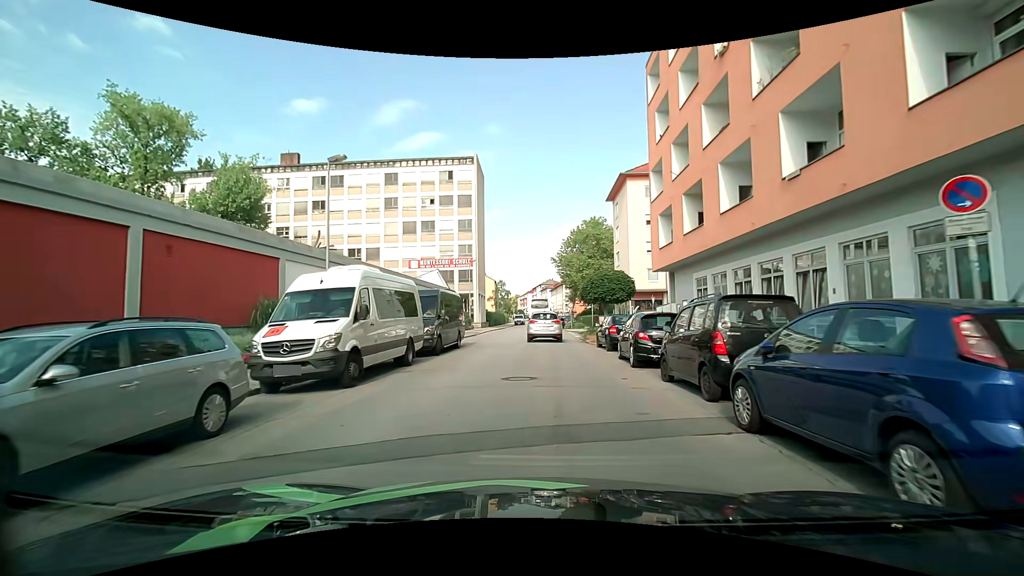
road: tertiary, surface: asphalt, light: Day
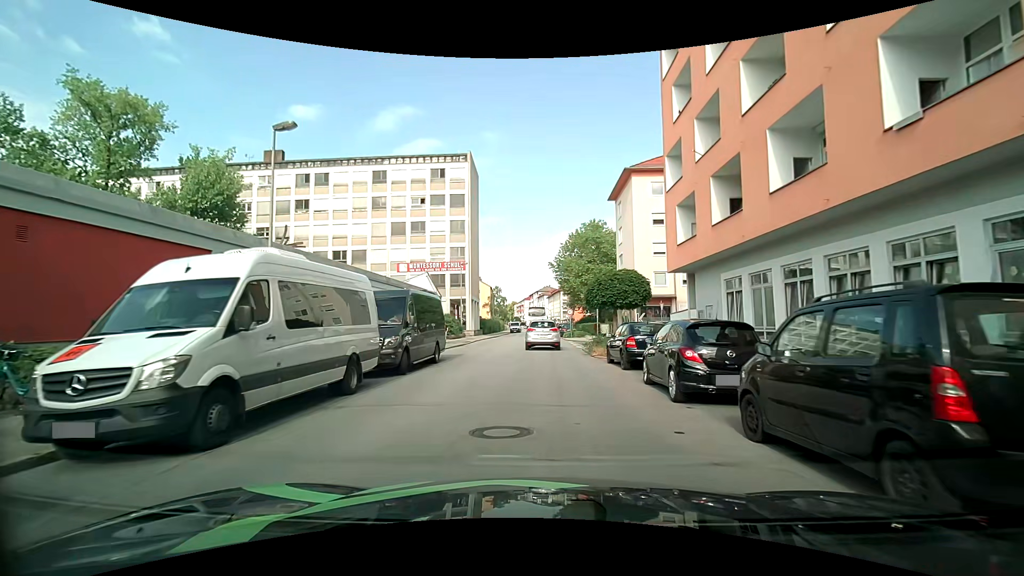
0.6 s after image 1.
(0.0, +4.3) m; +1°
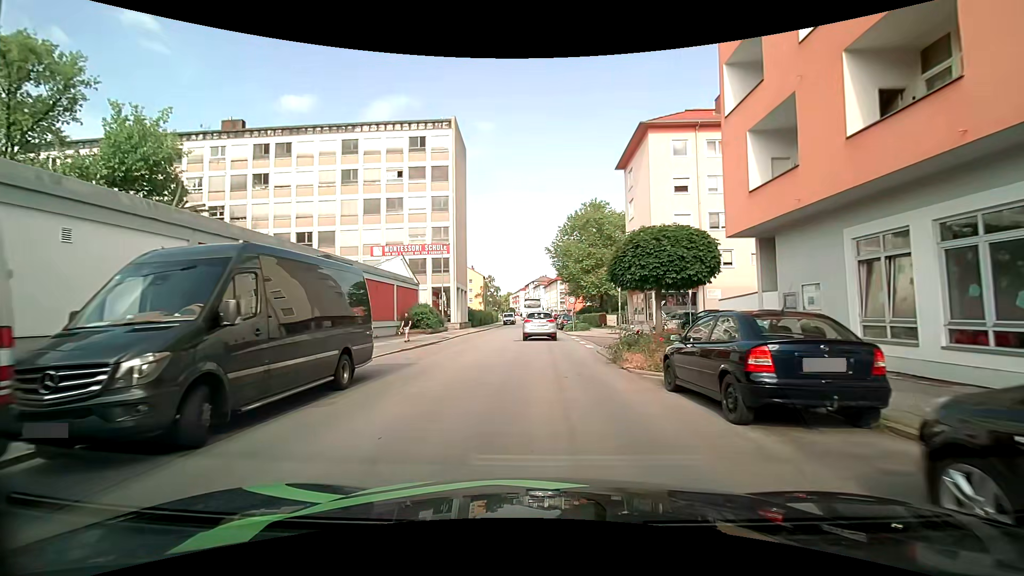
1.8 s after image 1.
(0.0, +8.7) m; 0°
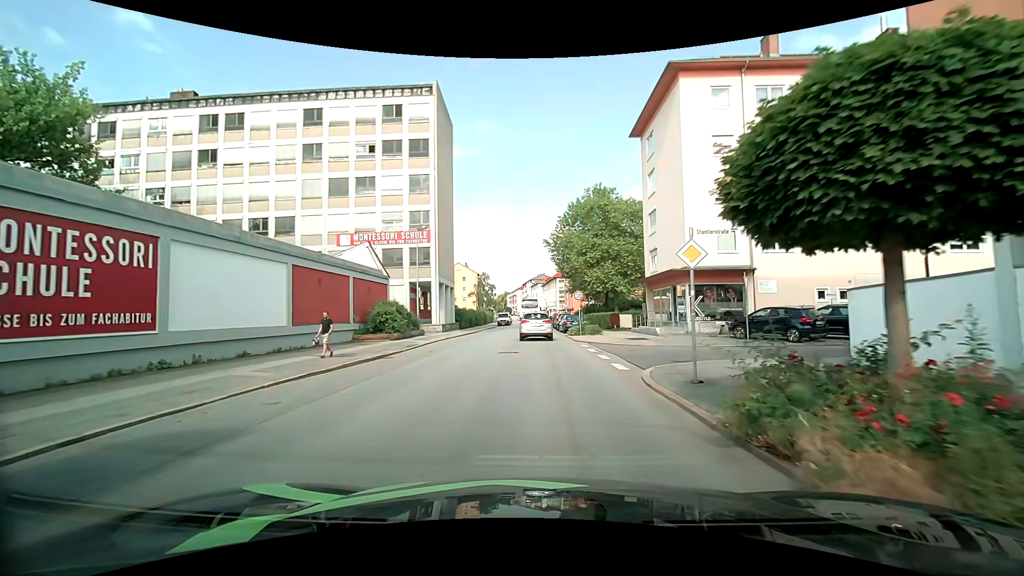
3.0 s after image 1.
(+0.1, +8.9) m; +2°
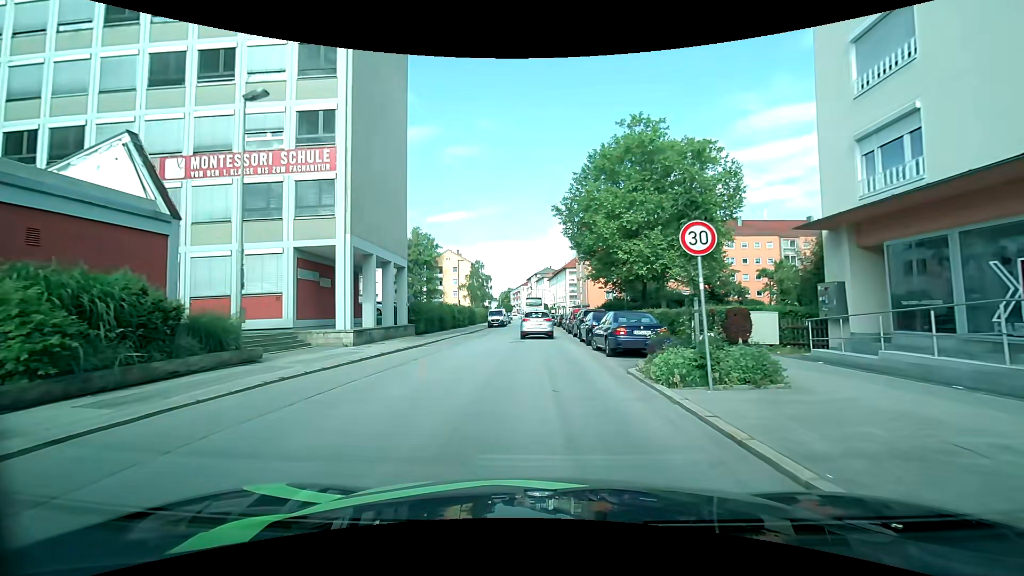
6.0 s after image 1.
(-0.3, +23.4) m; -2°
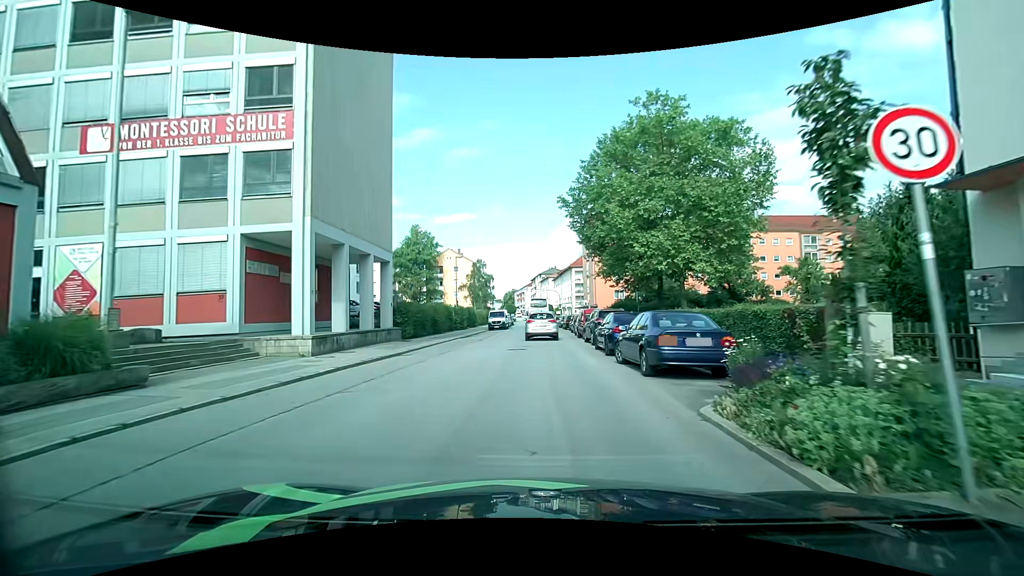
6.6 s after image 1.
(0.0, +4.8) m; 0°
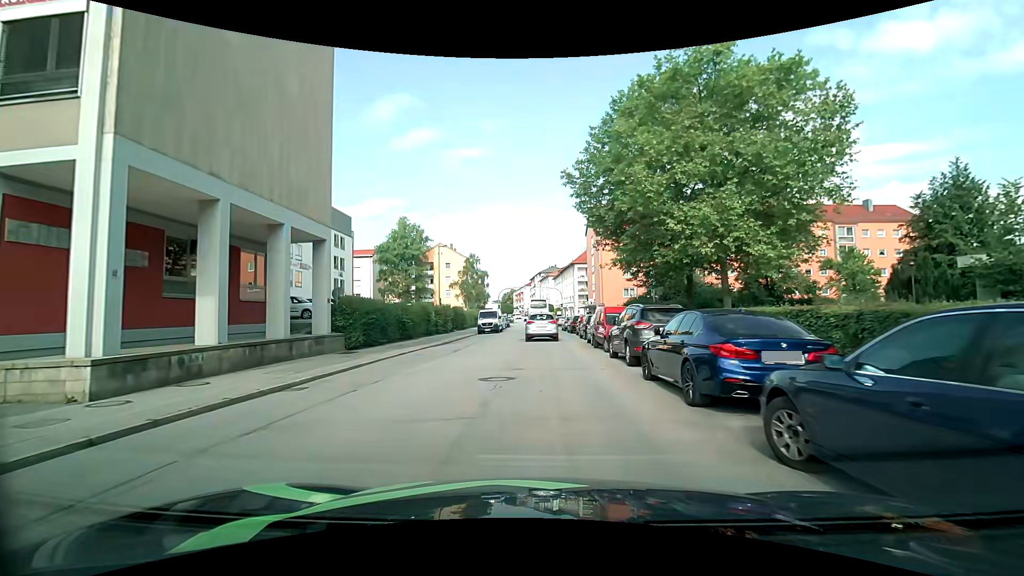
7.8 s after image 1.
(0.0, +9.3) m; +1°
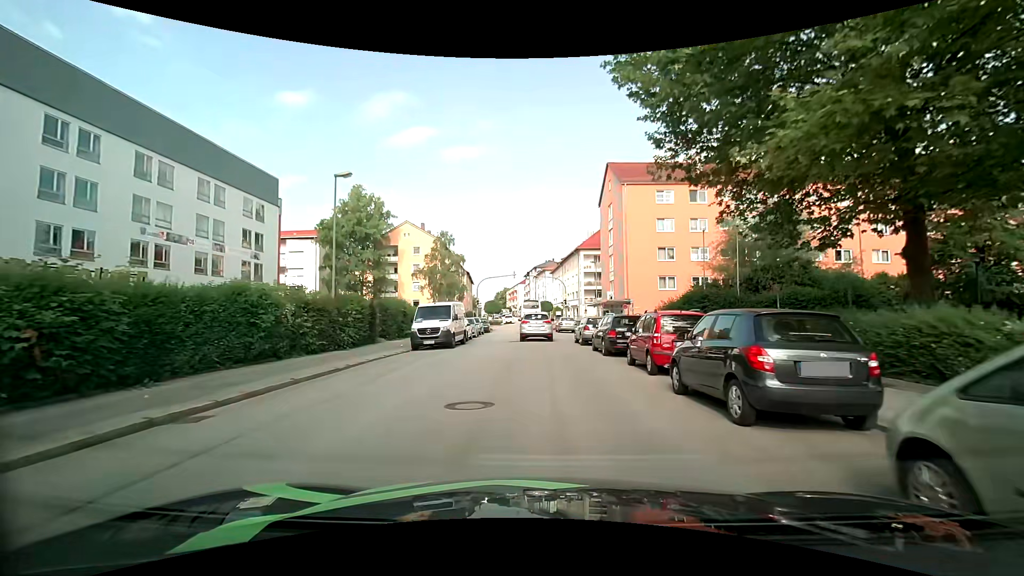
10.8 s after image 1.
(-0.1, +23.0) m; 0°
(0, +10) (0, +20) (0, +30) (0, +40) (0, +50) (-1, +60) (-1, +70) (-2, +80) (-2, +90) (-3, +100) m
